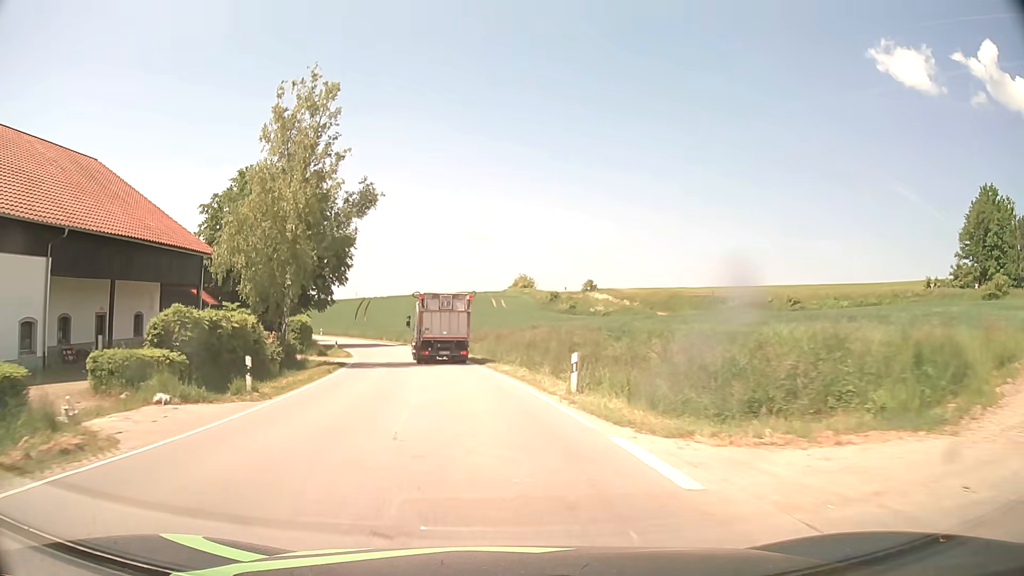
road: tertiary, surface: asphalt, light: Day
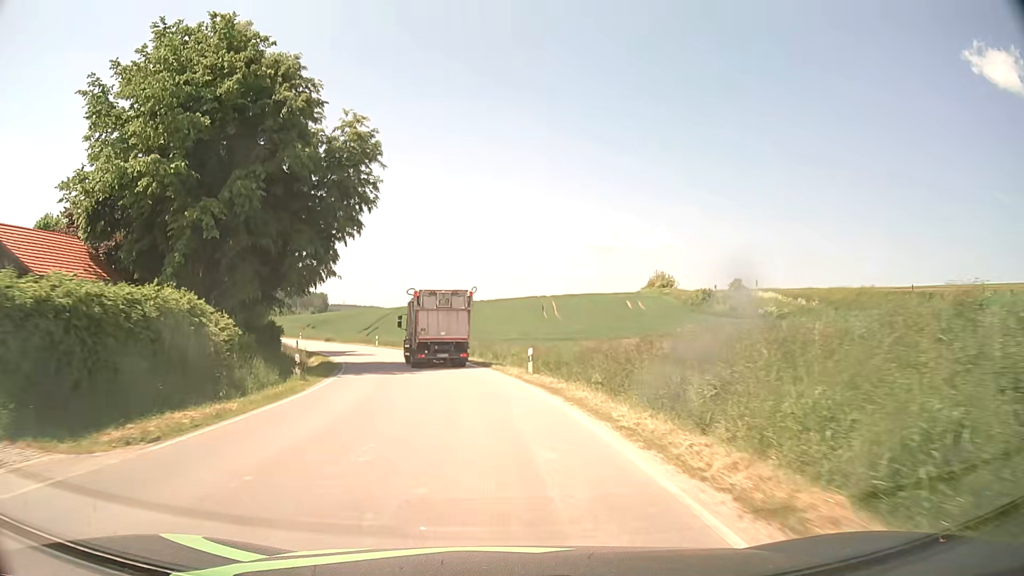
(-3.3, +35.1) m; -10°
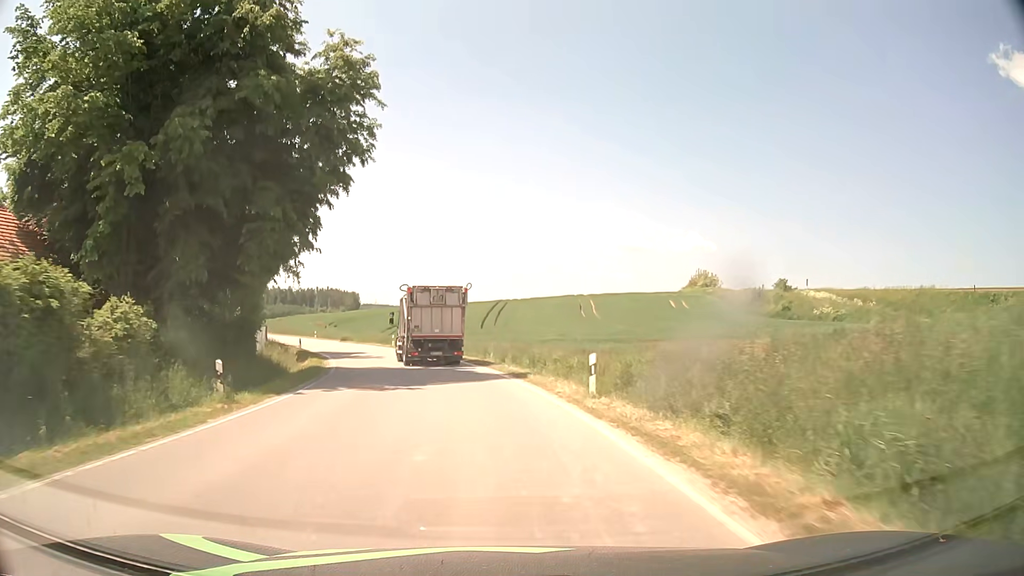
(-0.2, +8.7) m; -3°
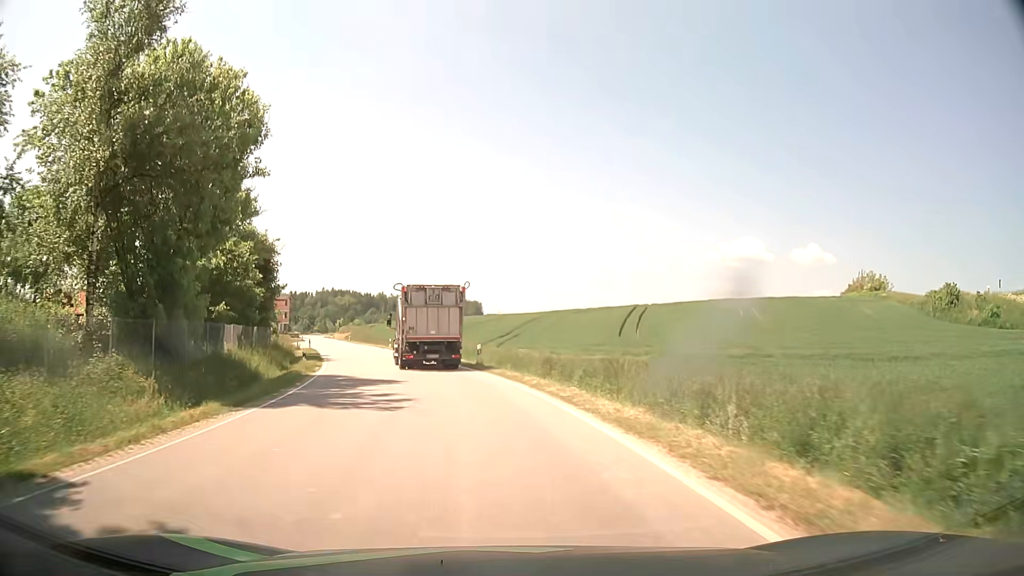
(-2.1, +25.4) m; -10°
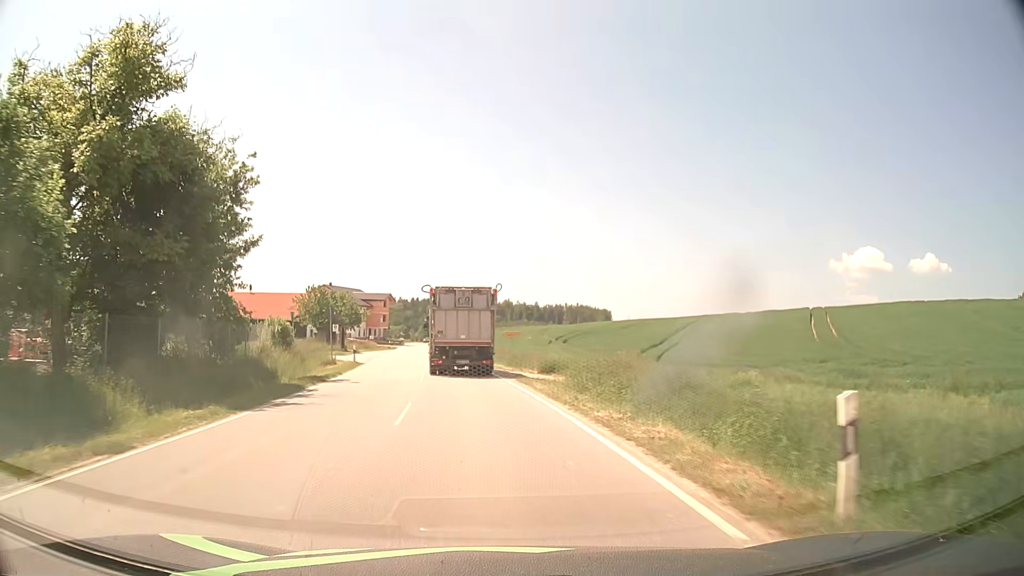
(-2.5, +25.4) m; -11°
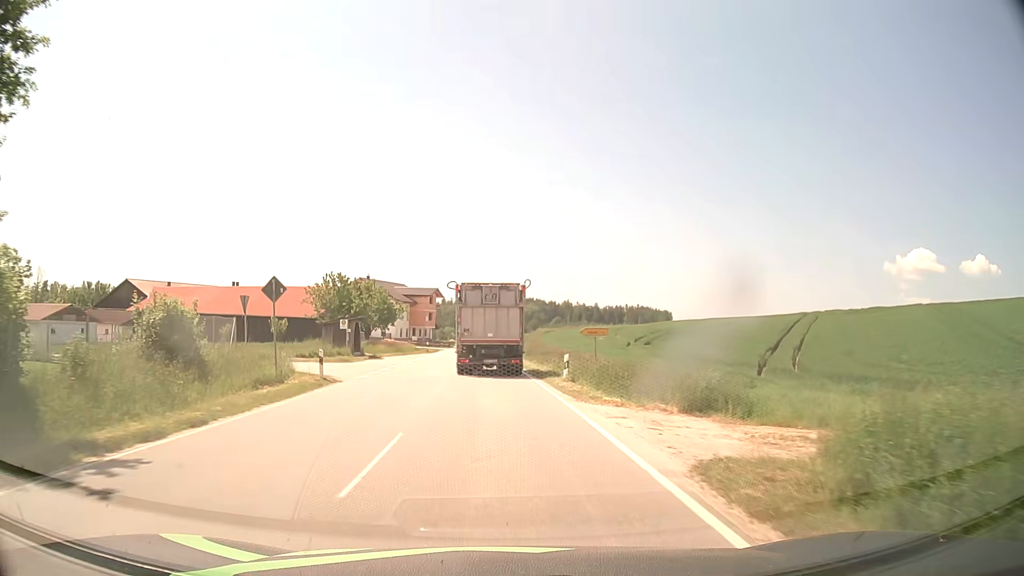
(-0.9, +17.3) m; -5°
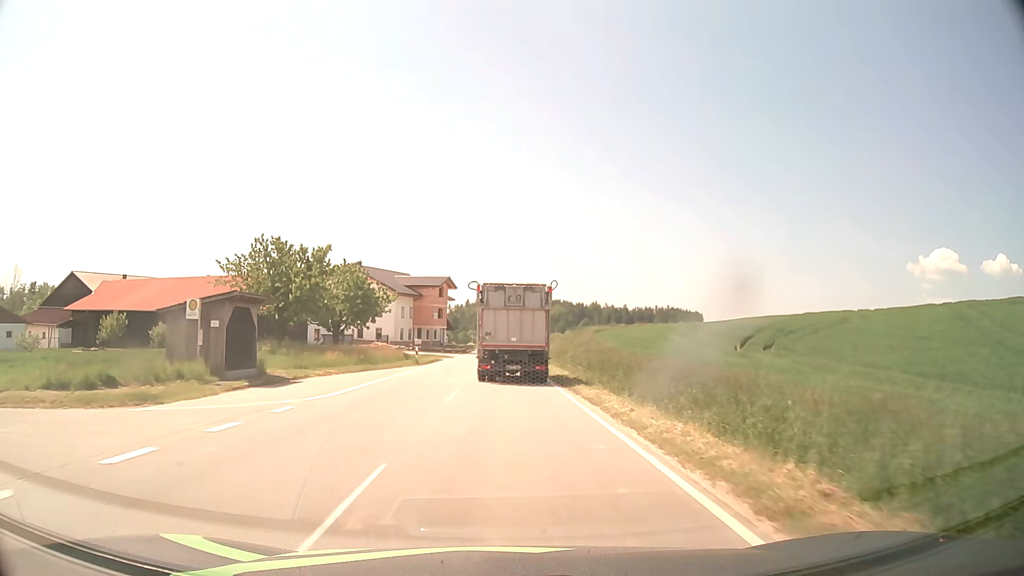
(-0.8, +26.3) m; -2°
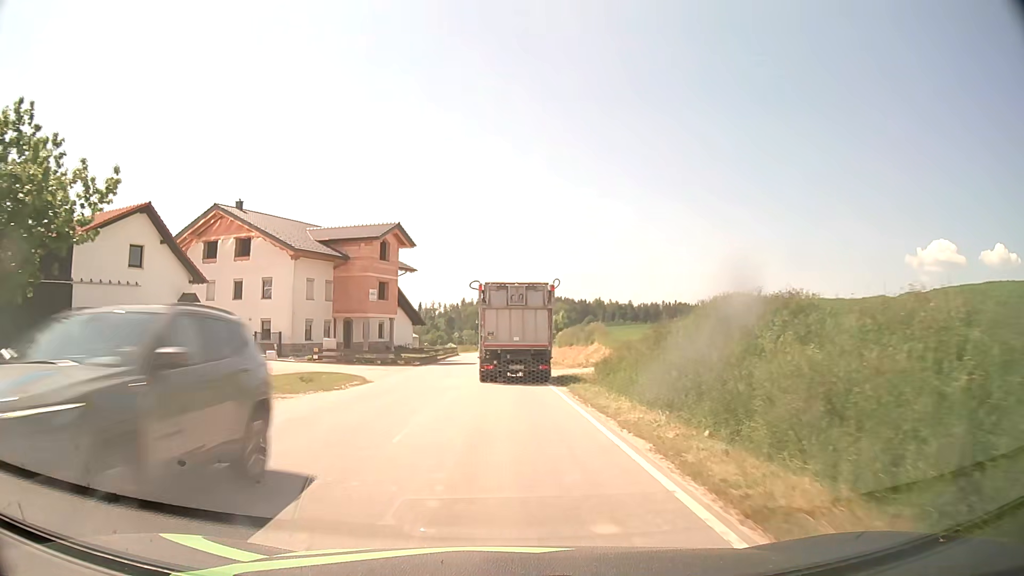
(0.0, +41.8) m; 0°
(0, +10) (0, +20) (0, +30) (0, +40) (0, +50) (0, +60) (0, +70) (0, +80) (0, +90) (0, +100) m
